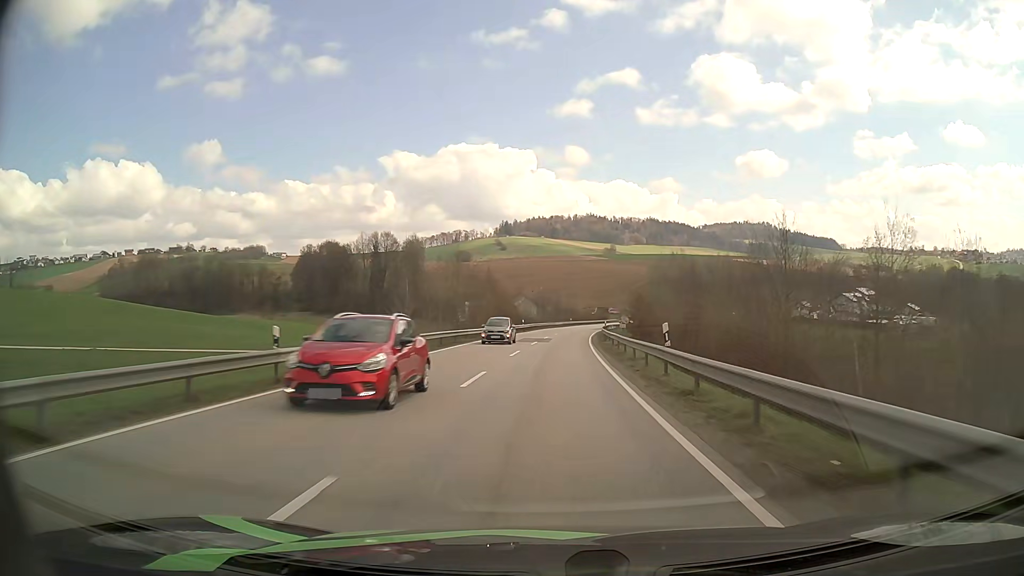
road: secondary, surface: asphalt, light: Day
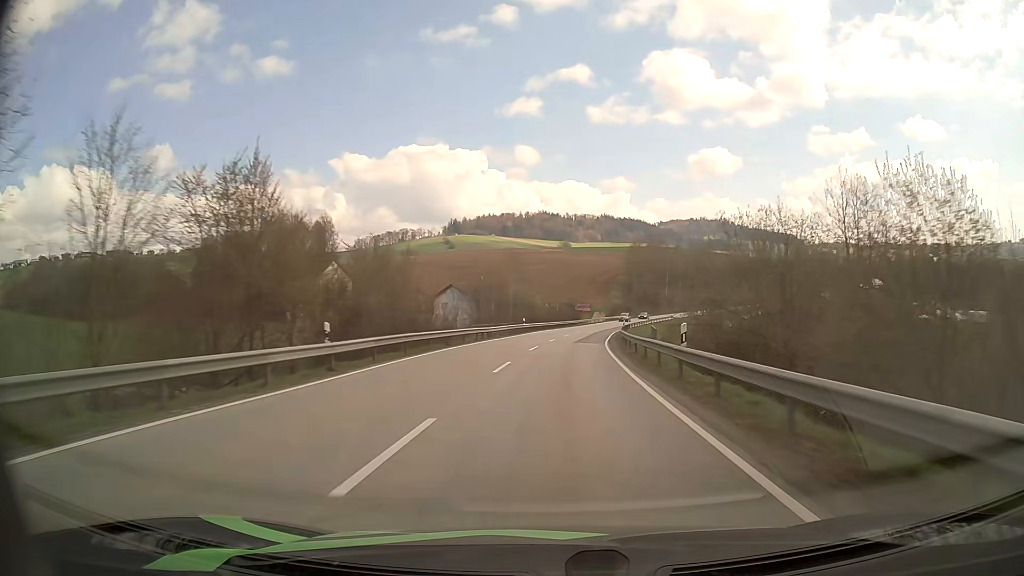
(+1.7, +56.9) m; +4°
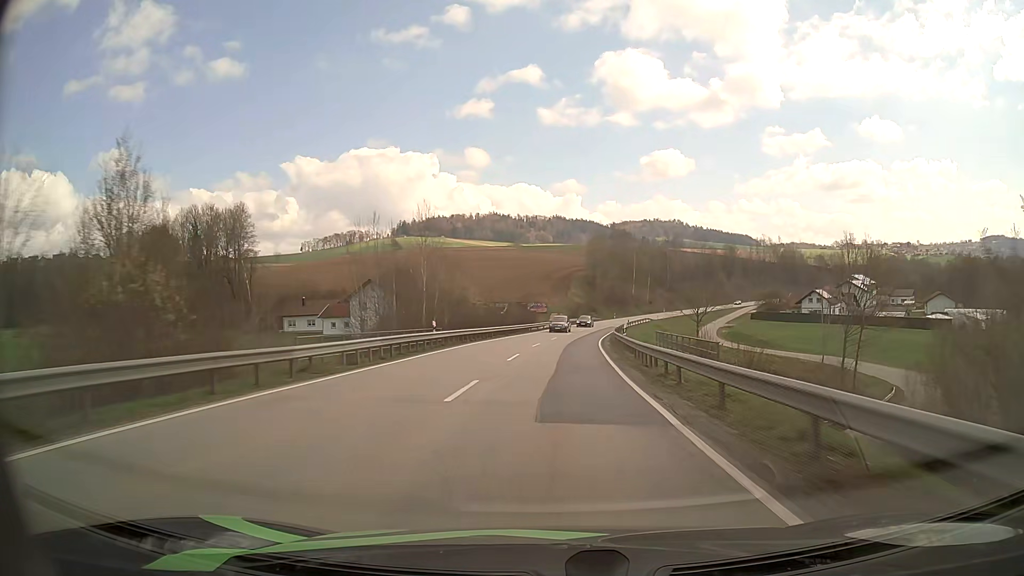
(+0.9, +29.7) m; +4°
(0, +10) (+1, +20) (+1, +30) (+2, +40) (+3, +50) (+4, +60) (+6, +70) (+7, +80) (+9, +89) (+11, +99) m
